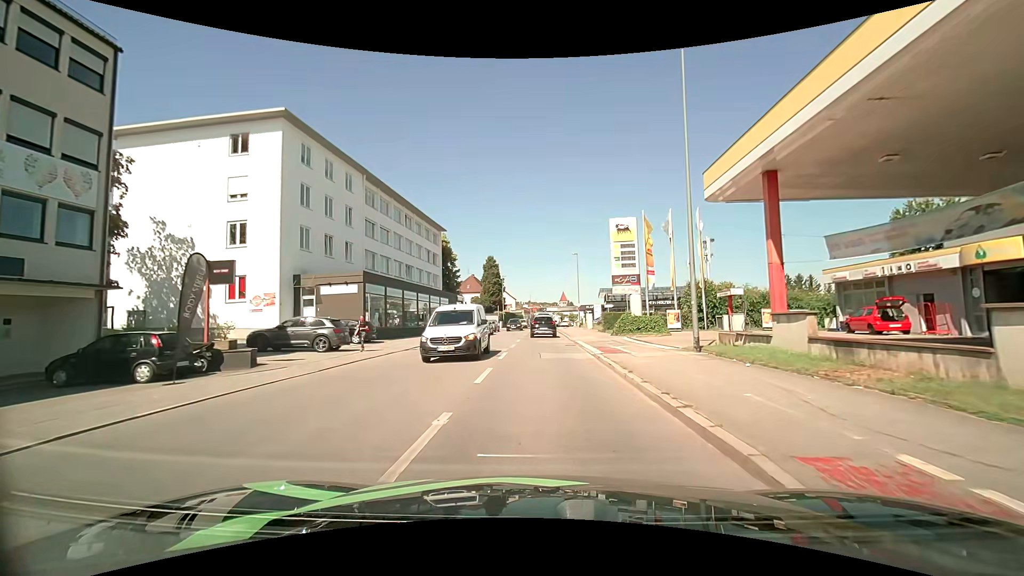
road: tertiary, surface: asphalt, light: Day
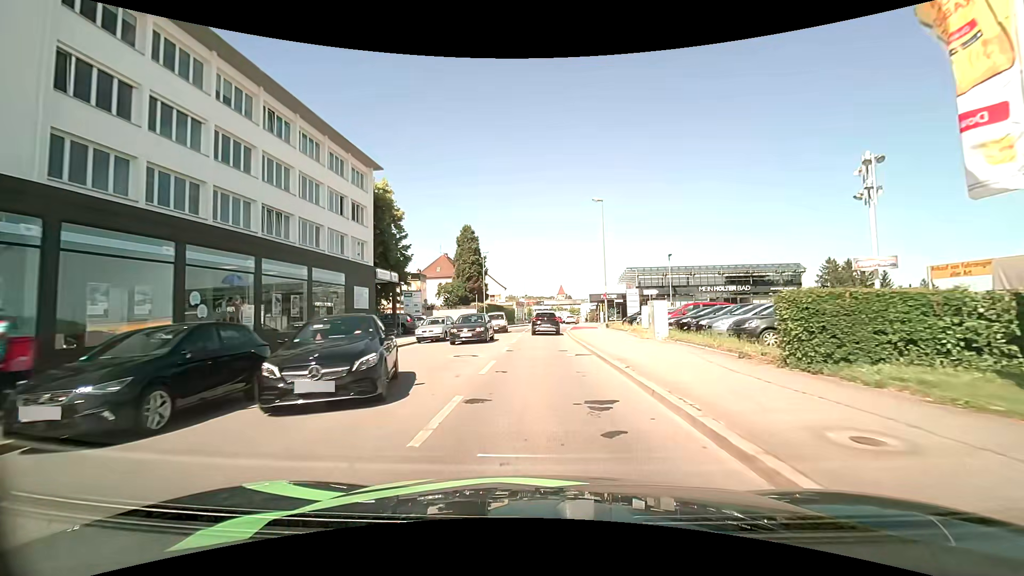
(+0.2, +29.3) m; +1°
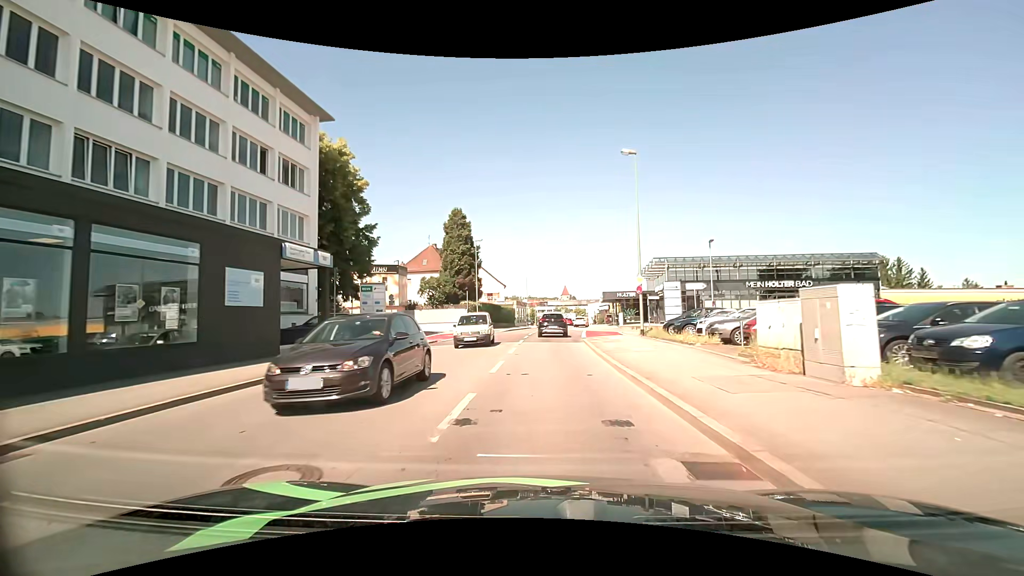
(-0.2, +11.8) m; 0°
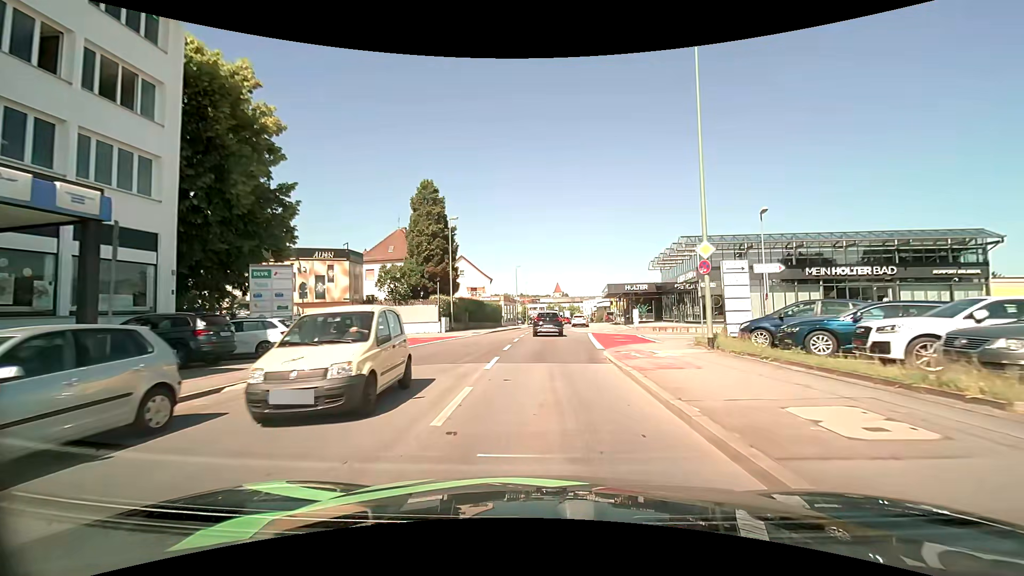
(0.0, +11.6) m; 0°
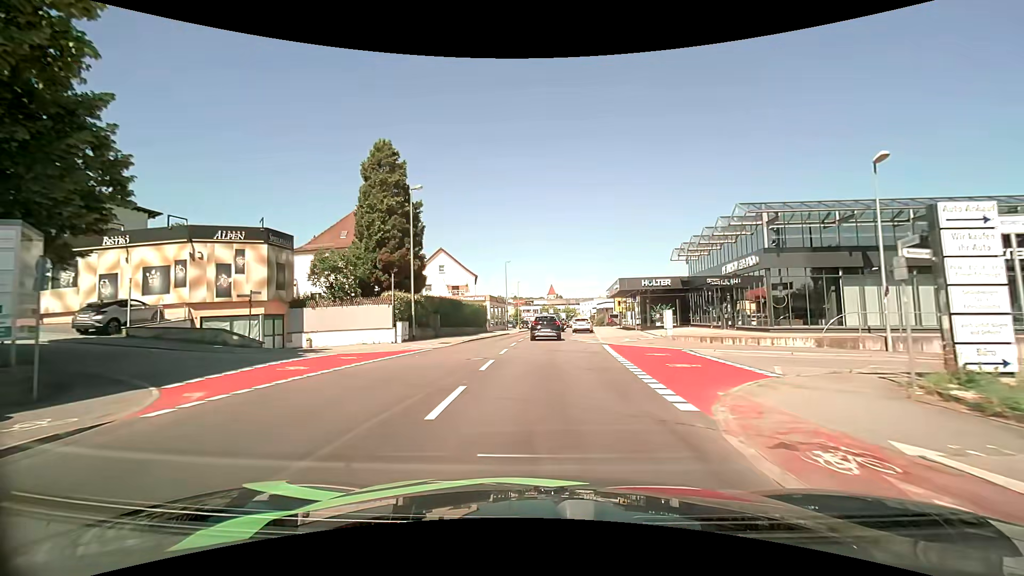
(+0.2, +11.5) m; +2°
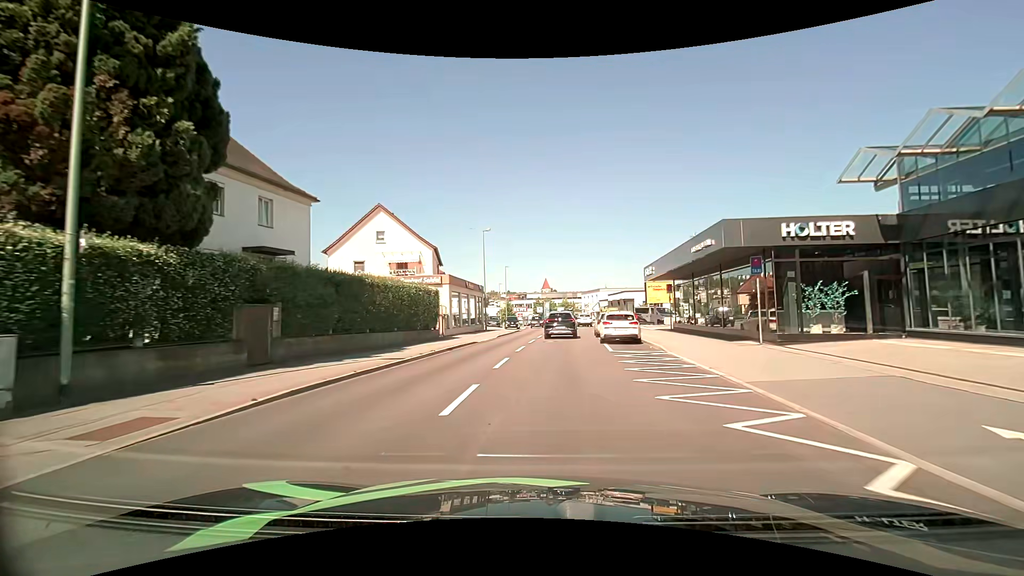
(-0.2, +23.8) m; 0°
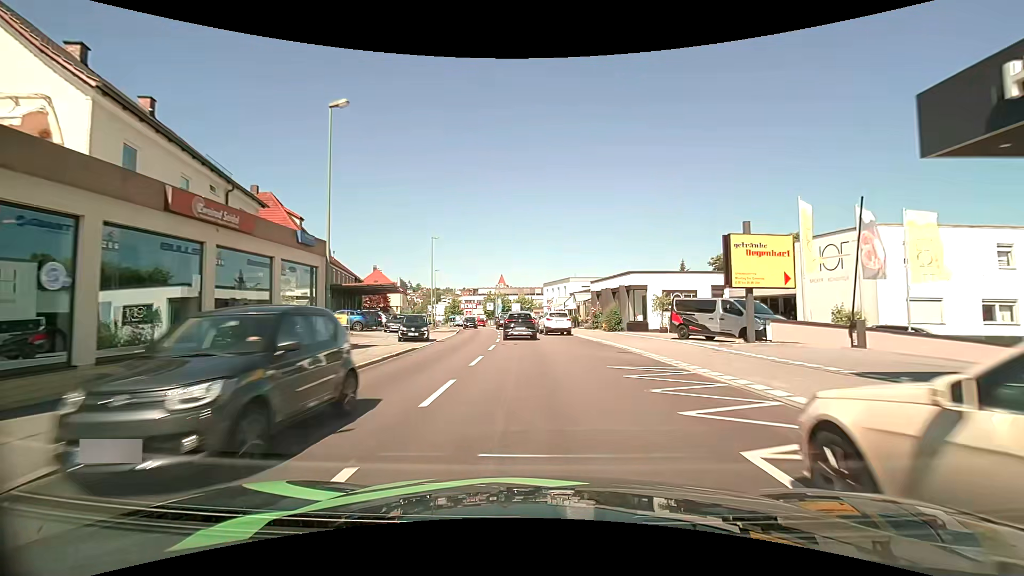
(+1.4, +29.3) m; +6°
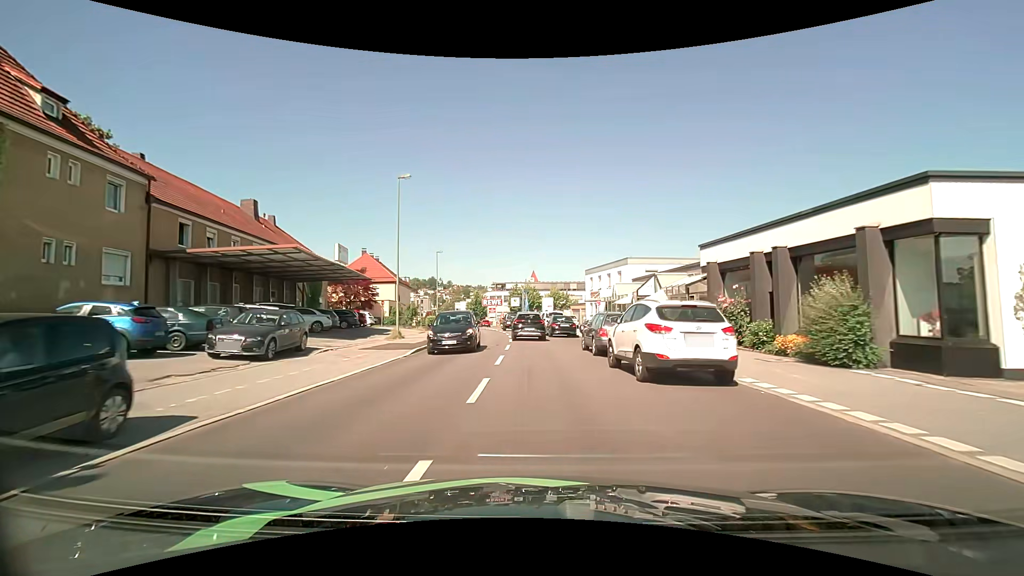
(-1.1, +24.0) m; -4°
(0, +10) (-1, +20) (-1, +30) (-2, +40) (-3, +50) (-4, +60) (-5, +70) (-7, +80) (-9, +89) (-11, +99) m
